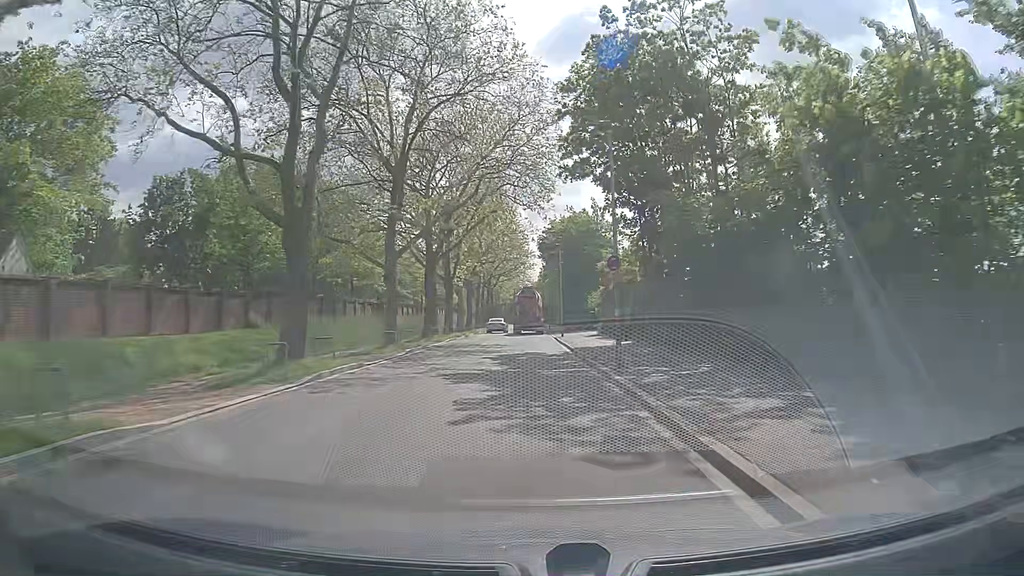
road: tertiary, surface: asphalt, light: Day
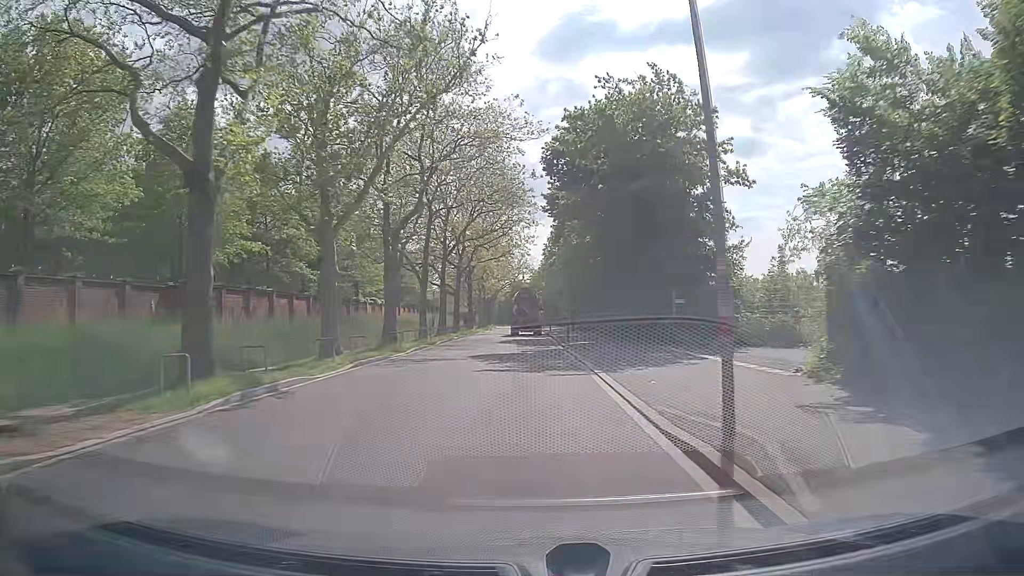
(-0.3, +38.3) m; -1°
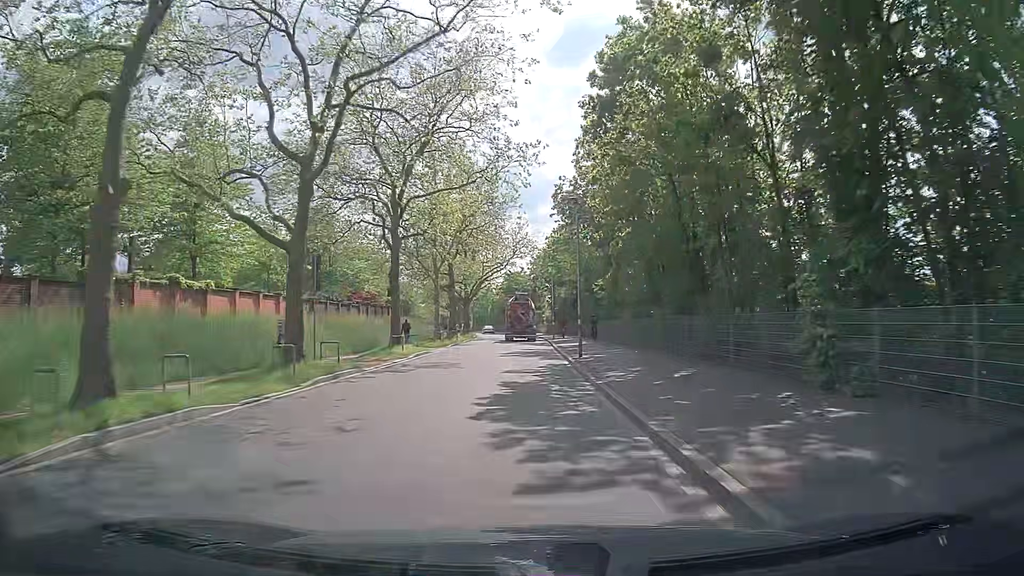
(0.0, +39.3) m; 0°
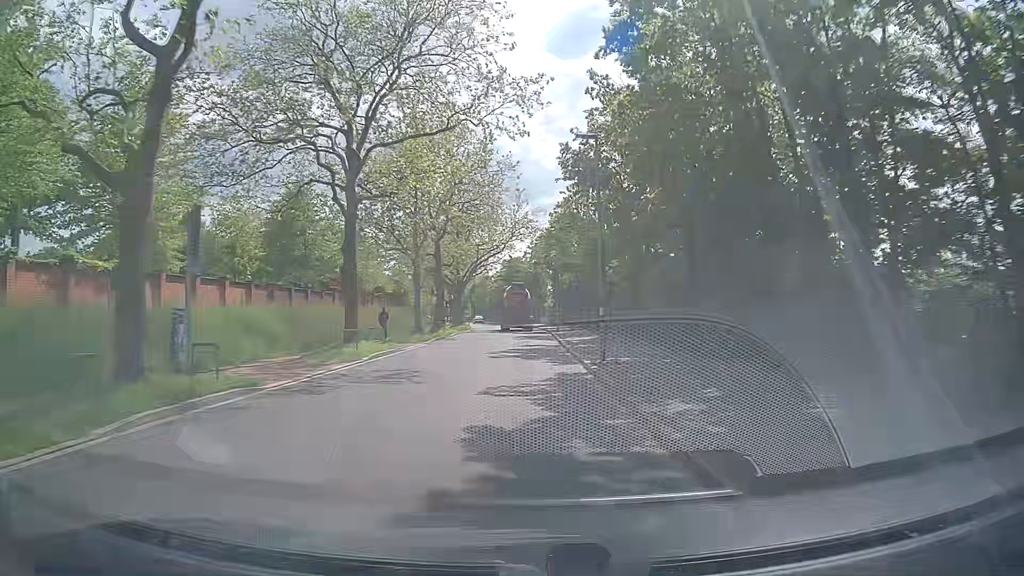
(0.0, +7.9) m; 0°
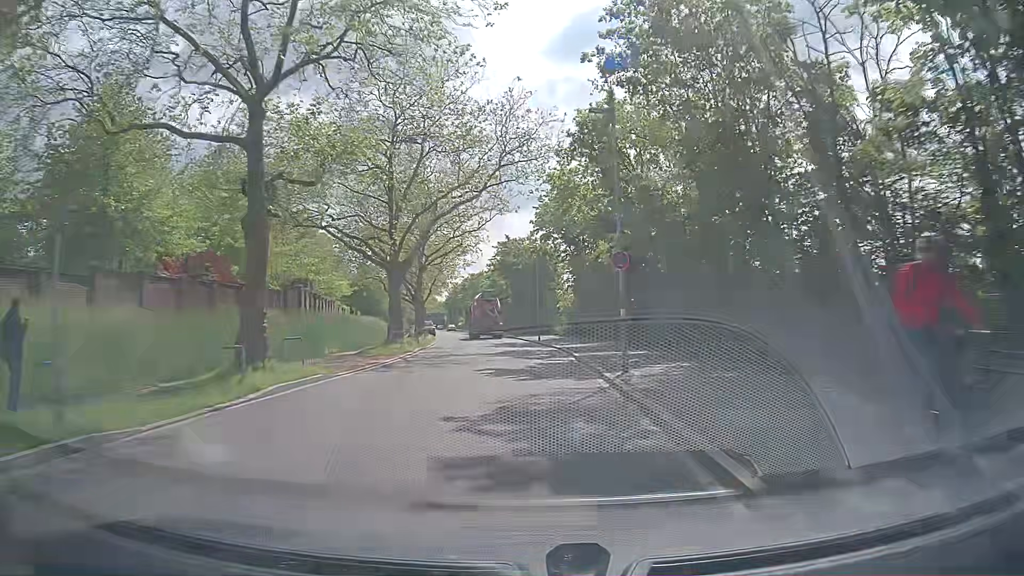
(-0.2, +32.0) m; -1°
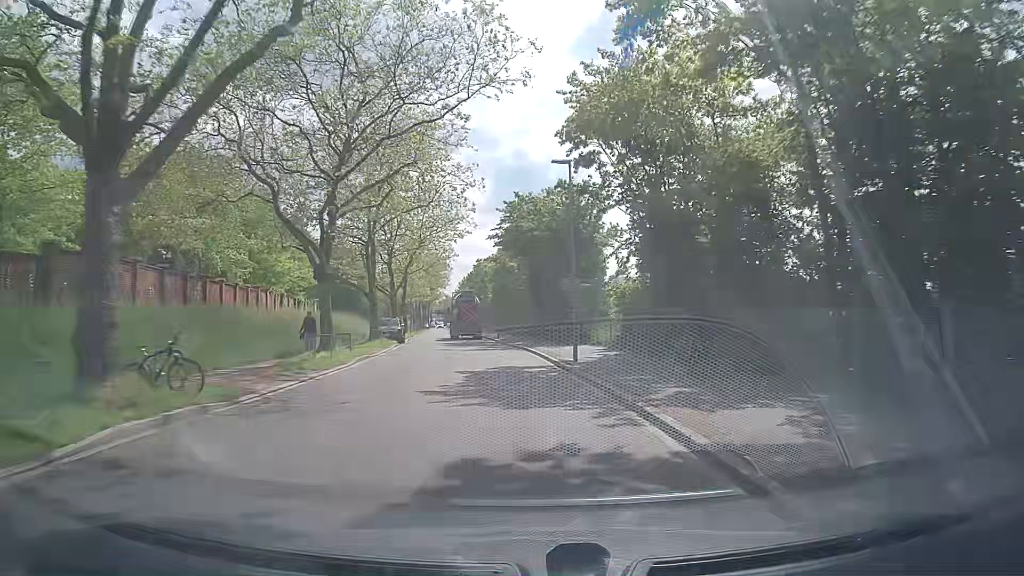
(-0.1, +24.2) m; -1°
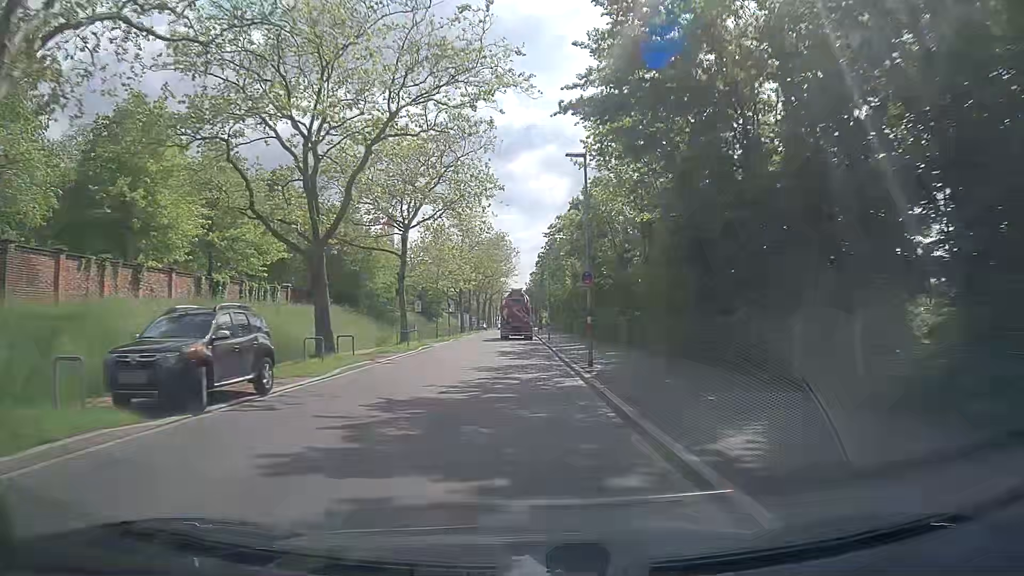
(-2.1, +32.2) m; -7°
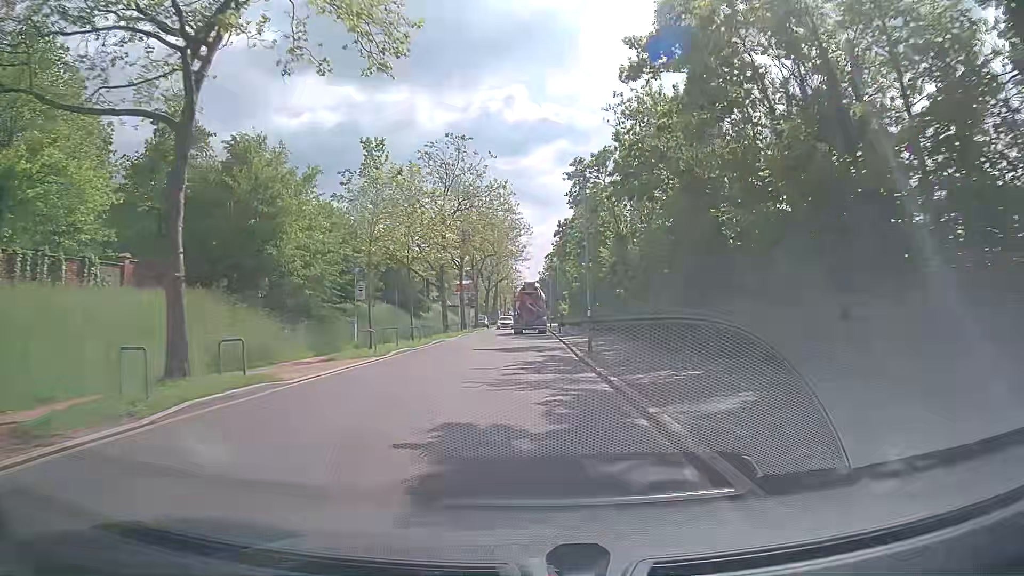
(-0.3, +24.0) m; -2°
(0, +10) (0, +20) (0, +30) (0, +40) (+1, +50) (+1, +60) (+1, +70) (+1, +80) (+1, +90) (+1, +100) m
